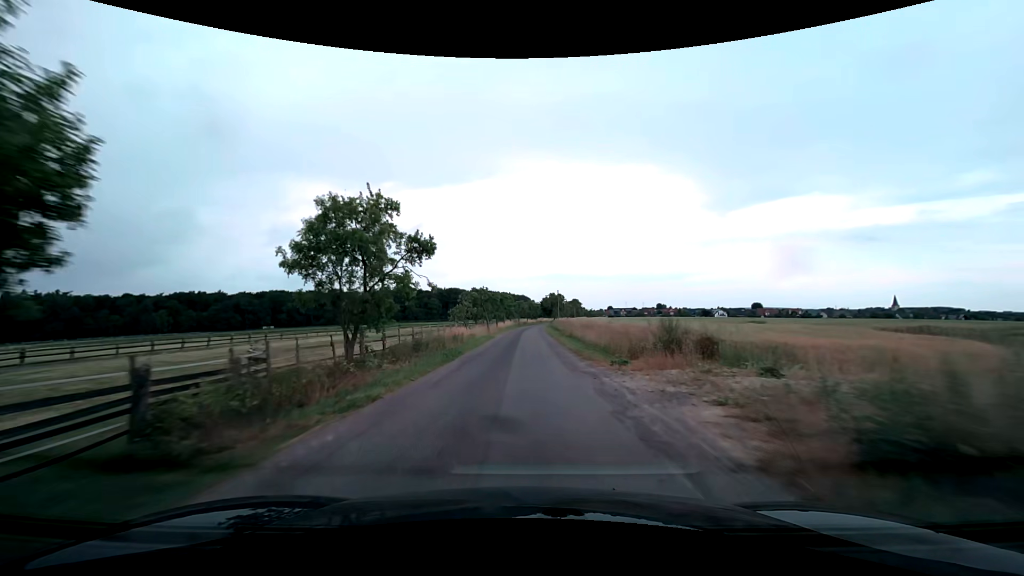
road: unclassified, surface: asphalt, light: Day
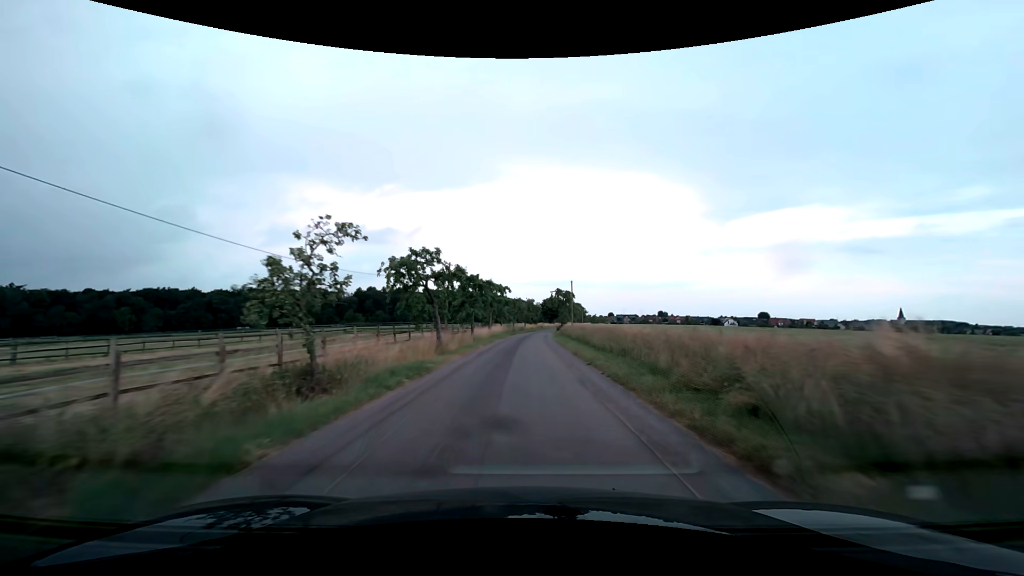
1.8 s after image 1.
(0.0, +29.8) m; 0°
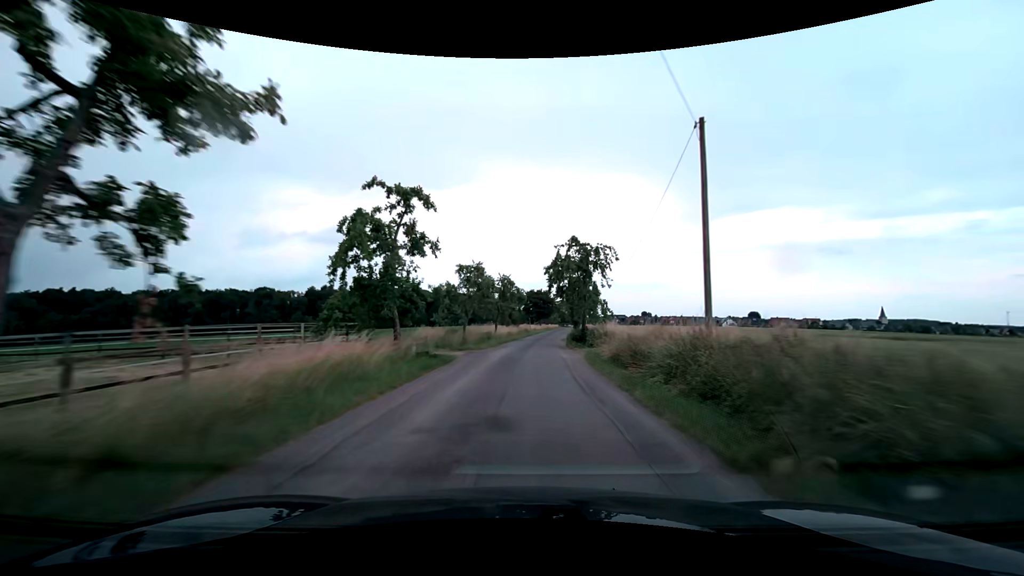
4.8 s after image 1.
(+0.8, +48.7) m; +2°
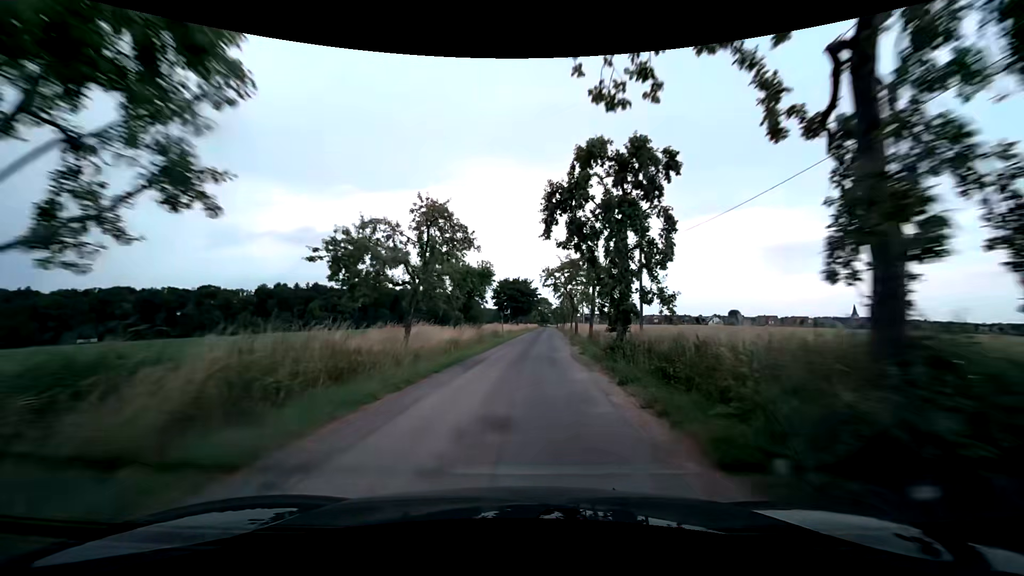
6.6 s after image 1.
(+0.6, +29.0) m; +3°
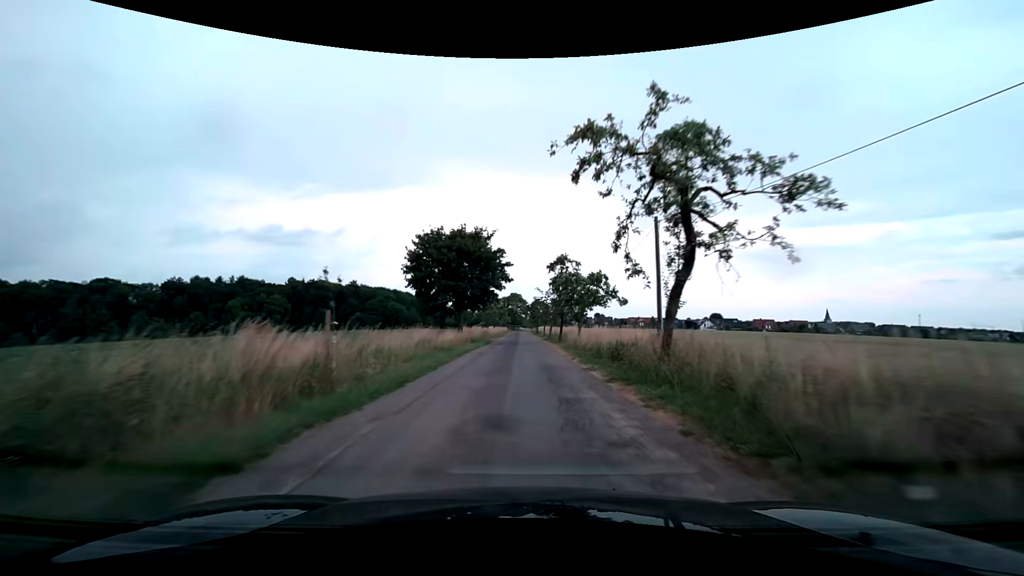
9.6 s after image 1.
(+1.9, +48.6) m; +3°
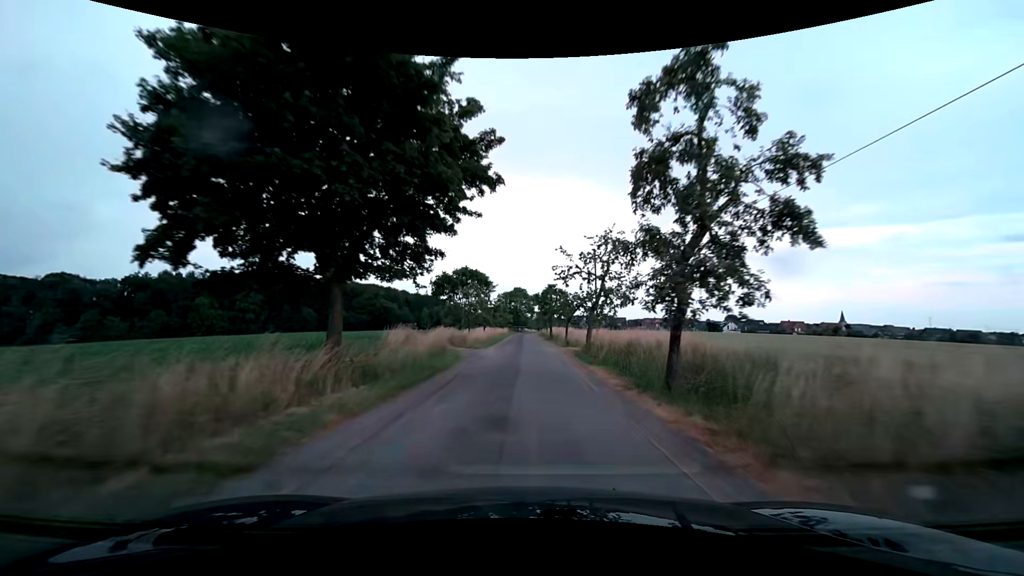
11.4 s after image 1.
(-0.1, +29.2) m; 0°
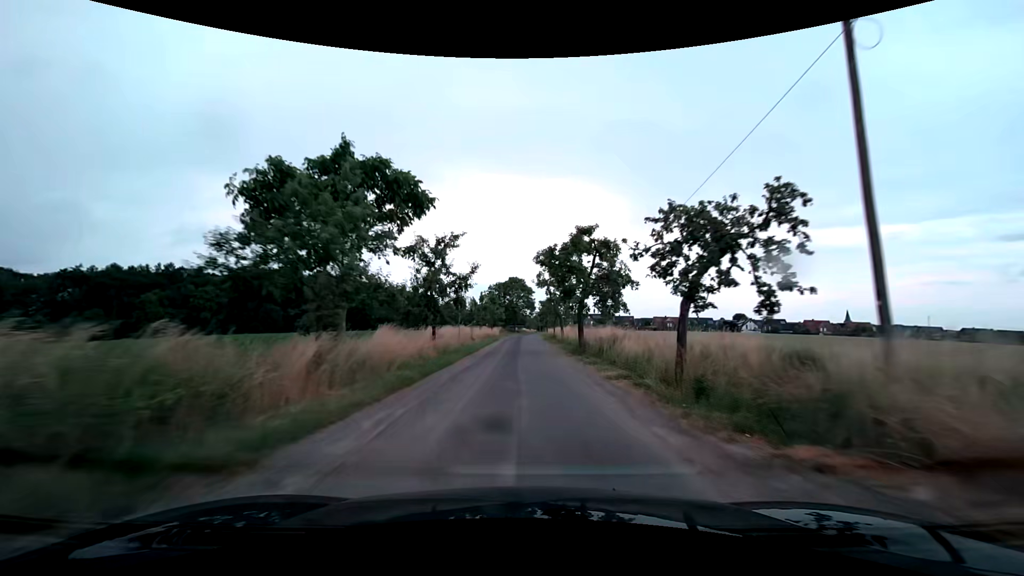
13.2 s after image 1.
(+0.1, +29.3) m; 0°
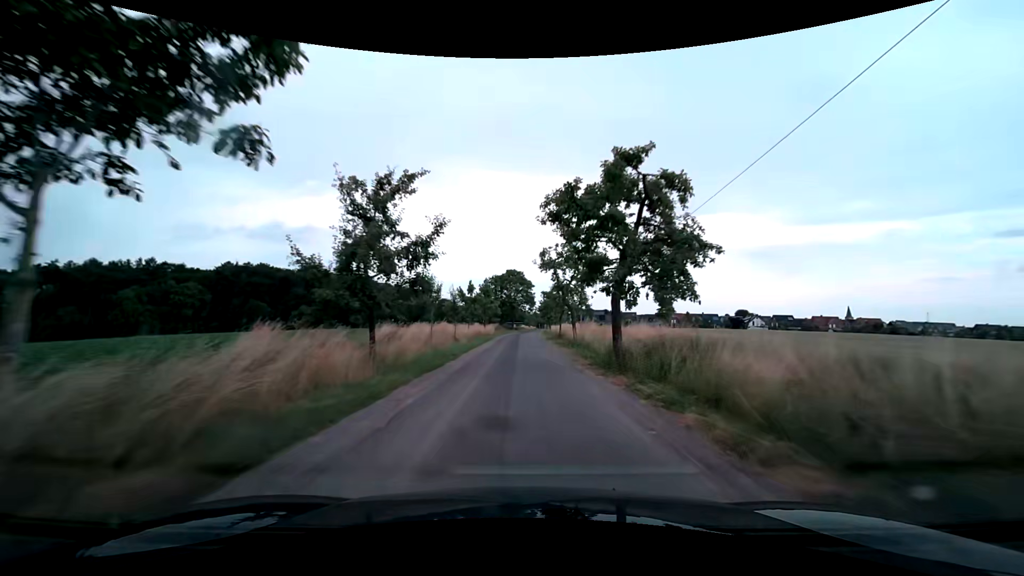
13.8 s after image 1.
(0.0, +9.7) m; 0°
(0, +10) (0, +20) (0, +30) (0, +40) (0, +50) (0, +60) (0, +70) (+1, +80) (+1, +90) (+2, +100) m
